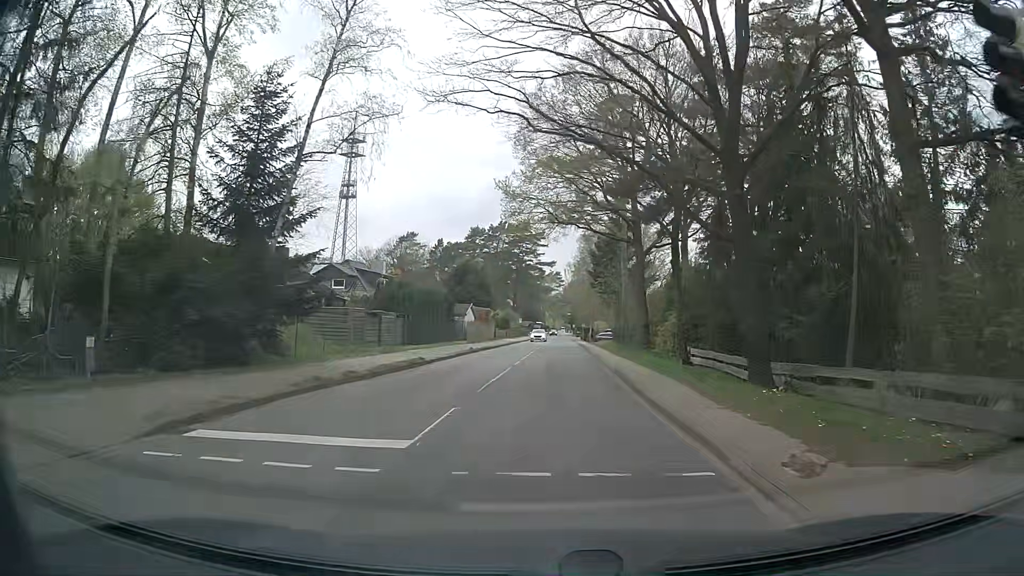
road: tertiary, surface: asphalt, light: Day
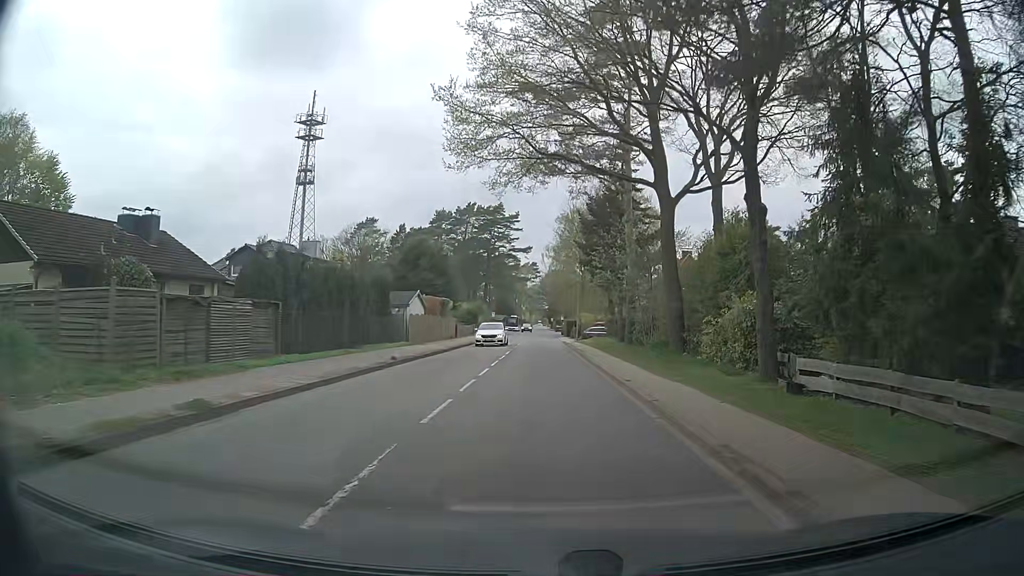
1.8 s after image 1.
(+0.3, +15.8) m; +1°
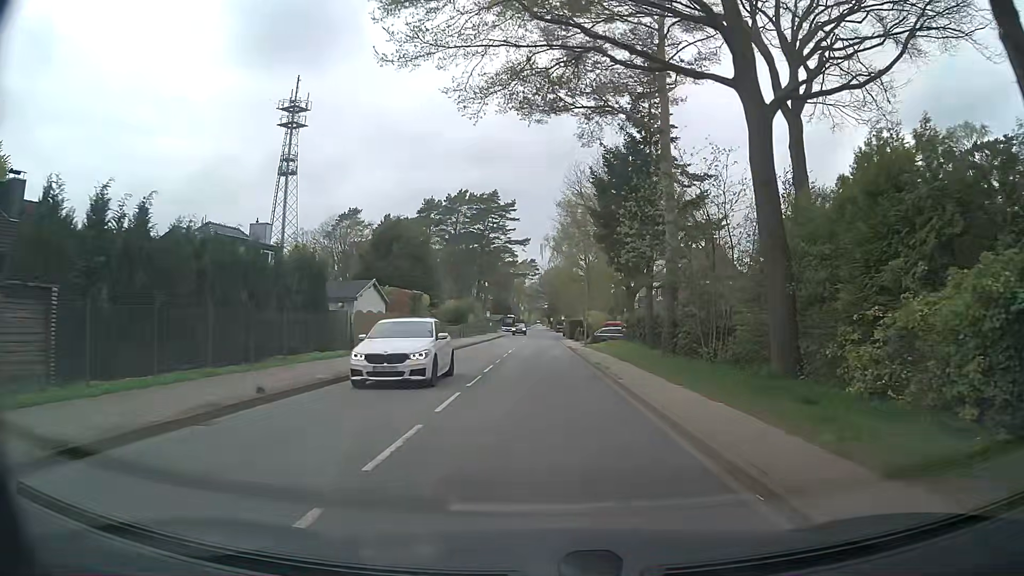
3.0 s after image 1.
(+0.1, +11.6) m; +1°
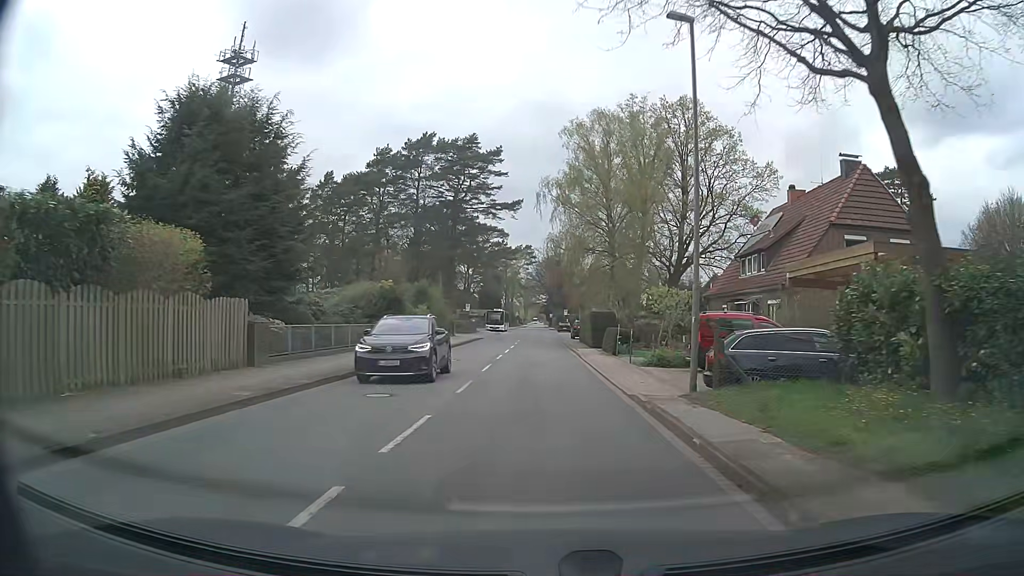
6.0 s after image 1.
(+0.1, +31.9) m; 0°
(0, +10) (0, +20) (0, +30) (0, +40) (0, +50) (0, +60) (0, +70) (0, +80) (0, +90) (0, +100) m
